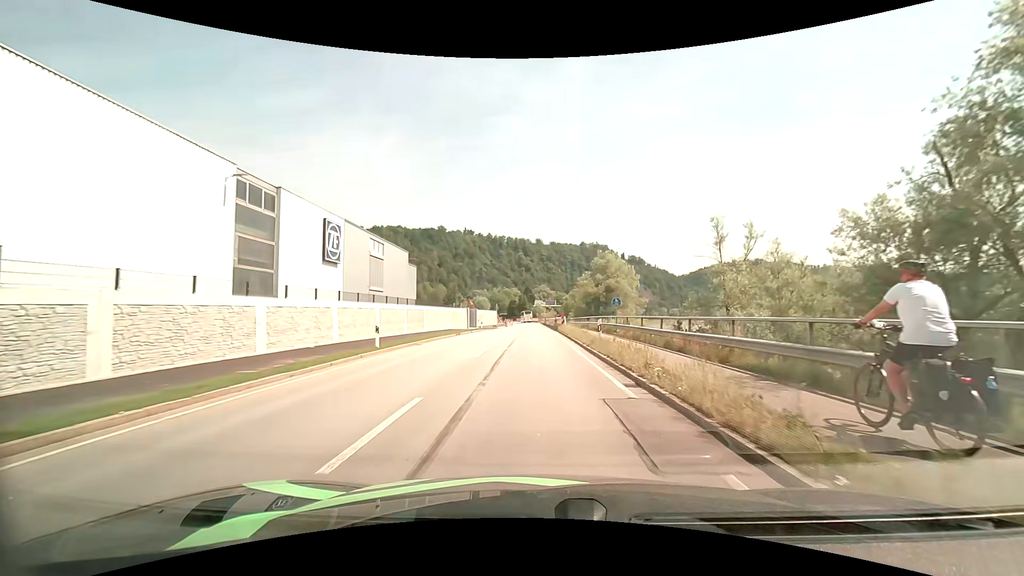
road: primary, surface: asphalt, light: Day
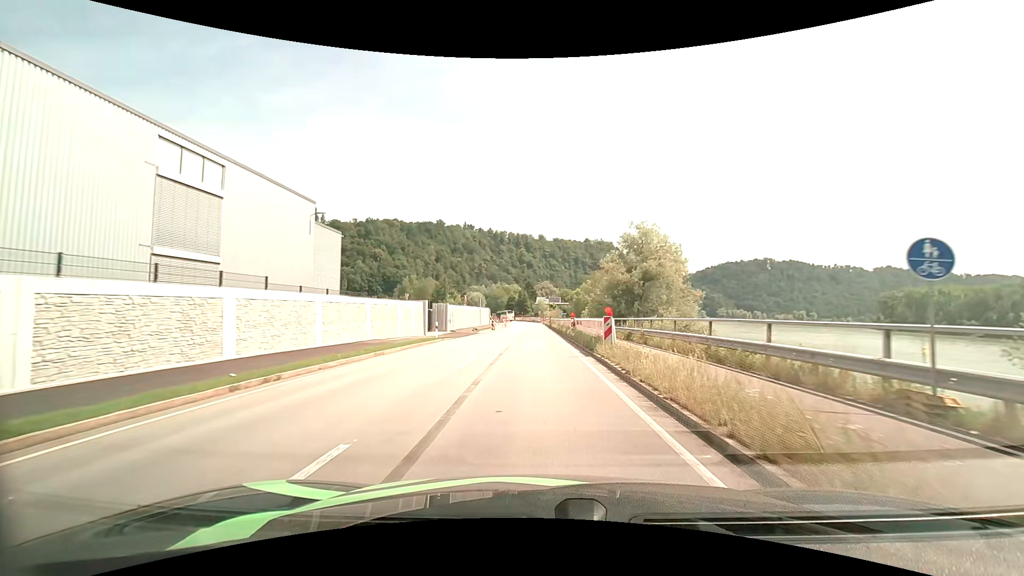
(-0.1, +26.8) m; 0°
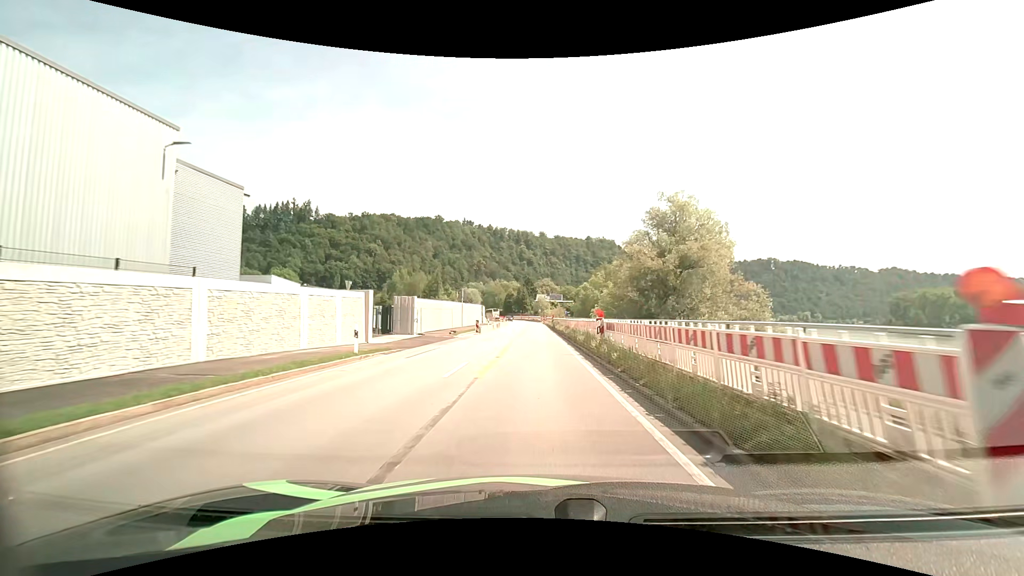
(0.0, +13.8) m; 0°
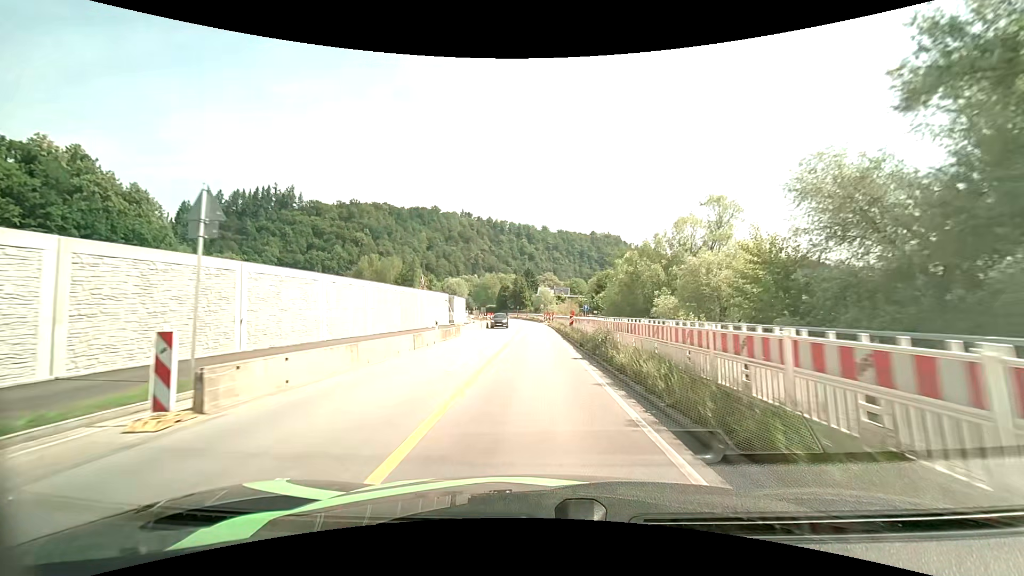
(0.0, +34.6) m; 0°
(0, +10) (0, +20) (0, +30) (0, +40) (0, +50) (-1, +60) (-1, +70) (-2, +80) (-3, +90) (-5, +100) m
